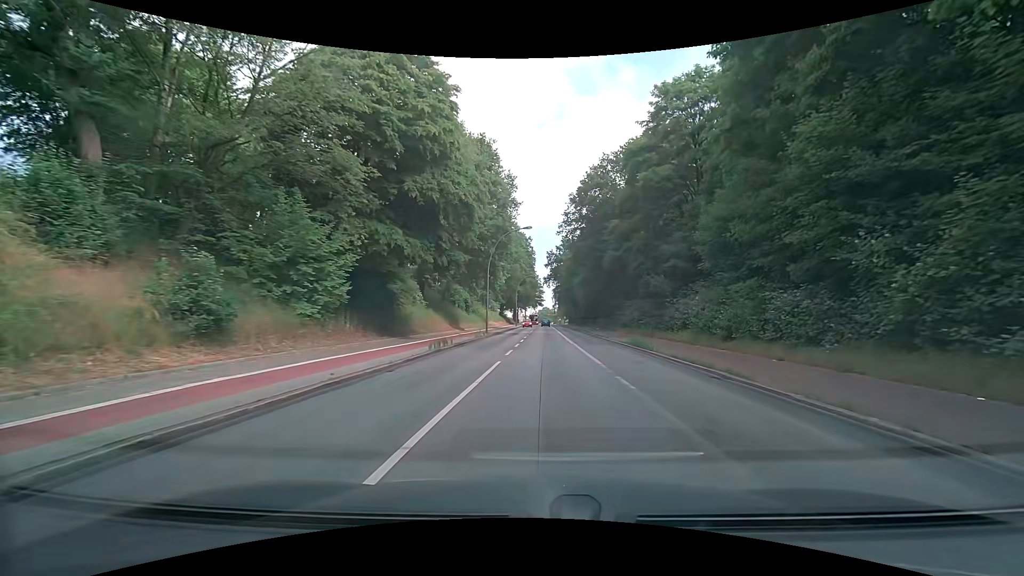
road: secondary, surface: asphalt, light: Day
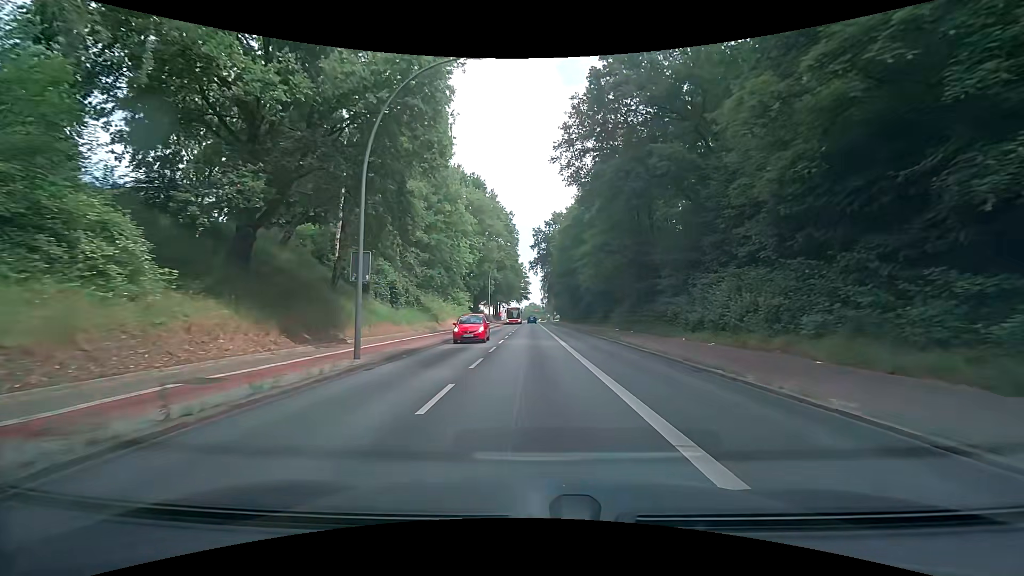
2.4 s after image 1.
(+1.1, +30.2) m; +2°
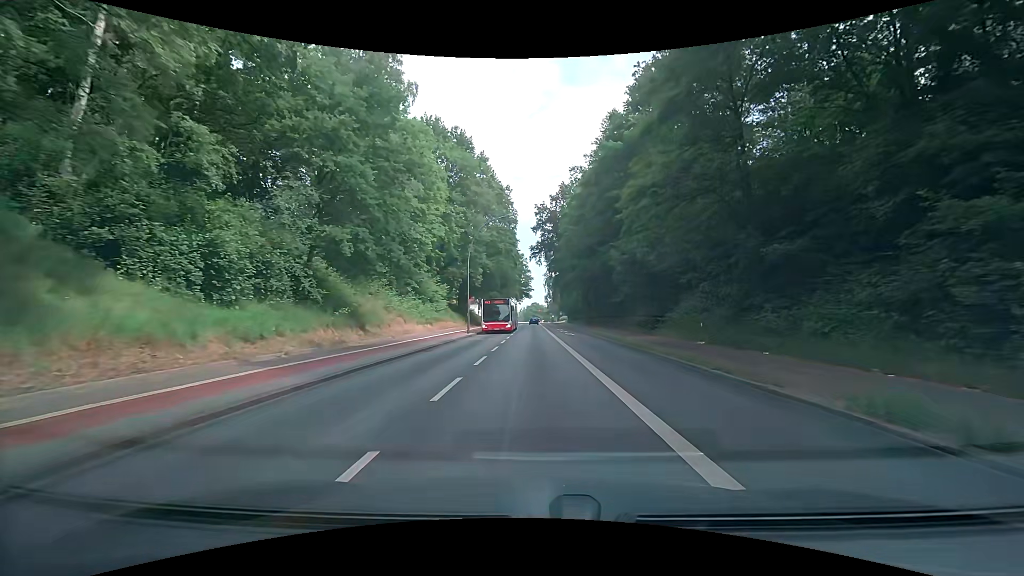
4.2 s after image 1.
(+0.1, +22.7) m; 0°
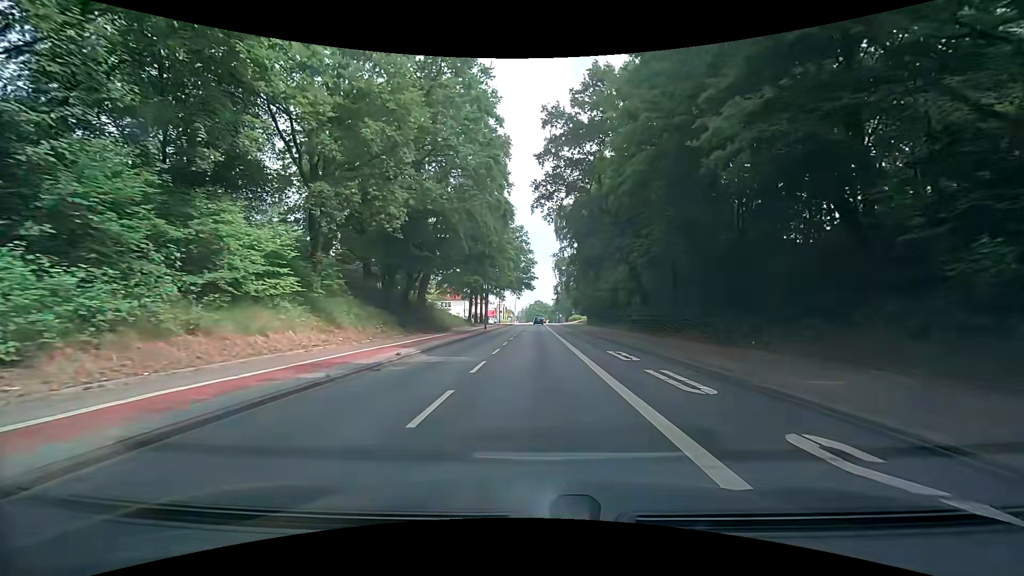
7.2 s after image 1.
(-0.2, +38.0) m; 0°
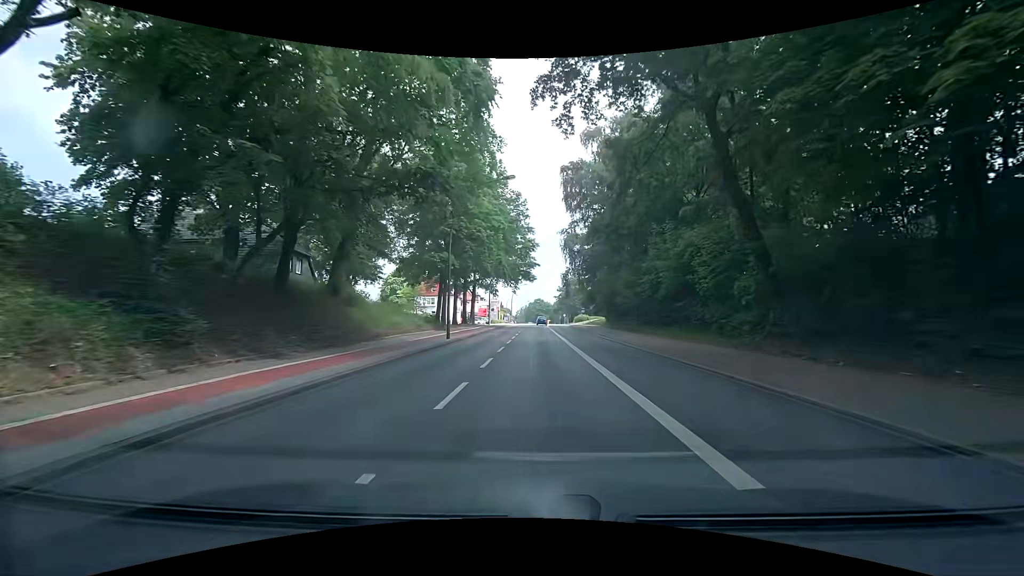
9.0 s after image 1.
(-0.1, +22.9) m; 0°
